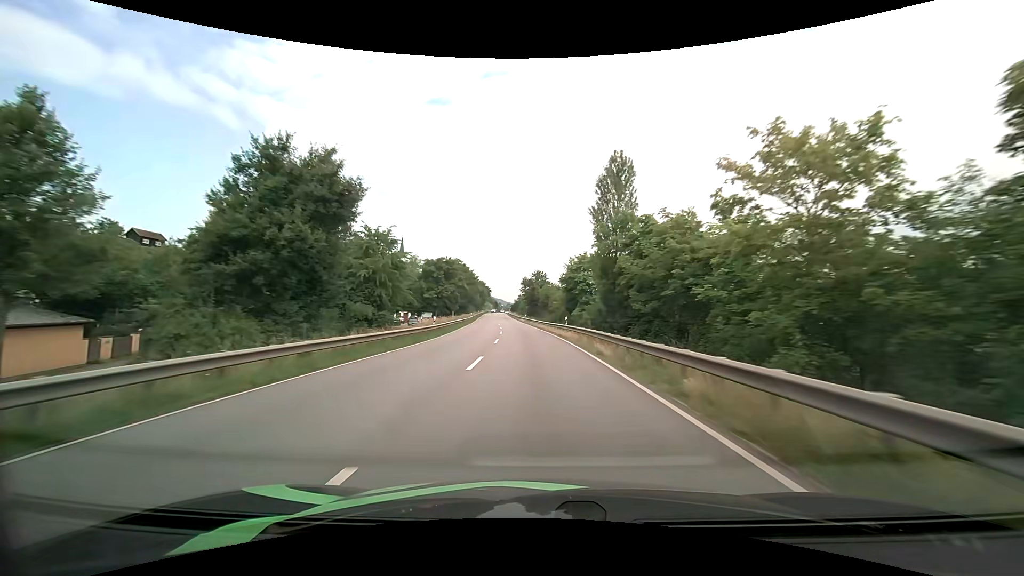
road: primary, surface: asphalt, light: Day
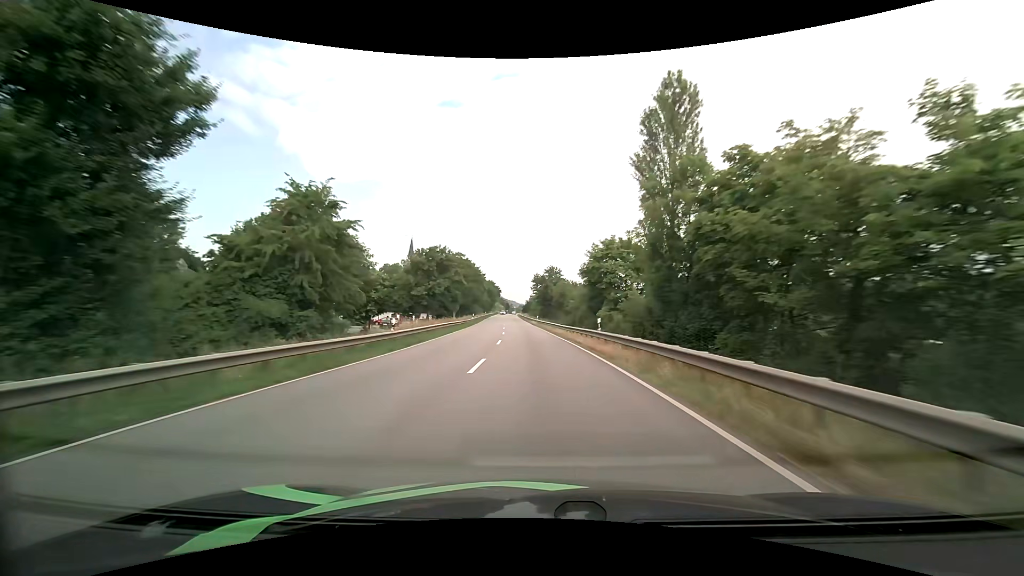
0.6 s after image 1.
(-0.2, +12.6) m; -2°
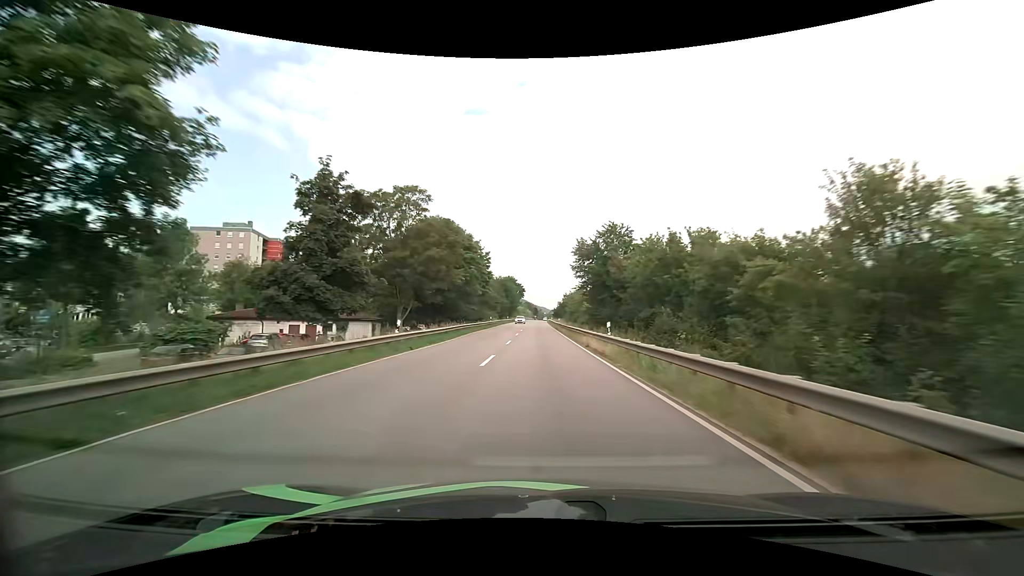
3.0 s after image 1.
(-1.7, +49.3) m; -4°
(0, +10) (0, +20) (0, +30) (0, +40) (0, +50) (0, +60) (0, +70) (0, +80) (0, +90) (0, +100) m
